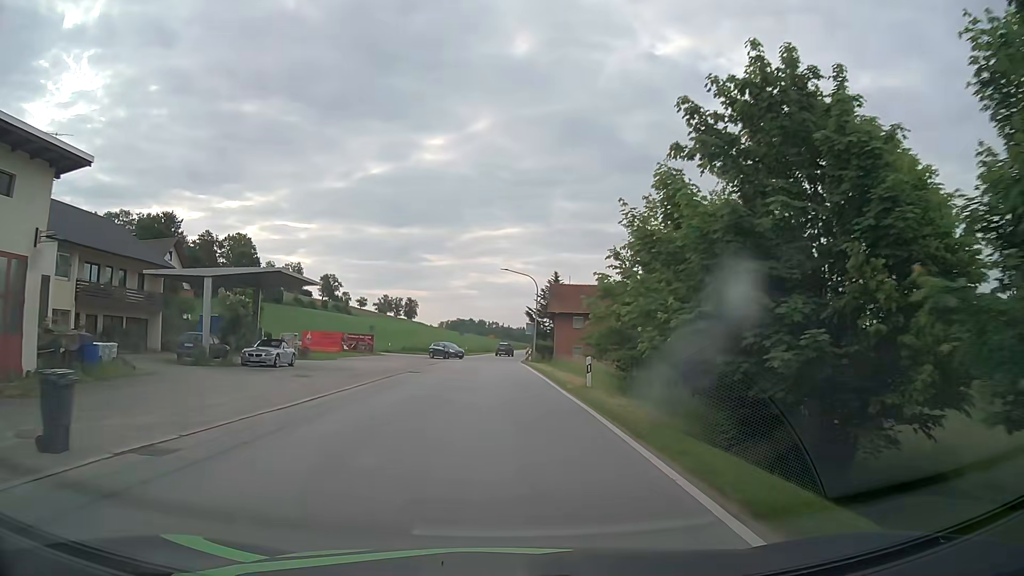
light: Day
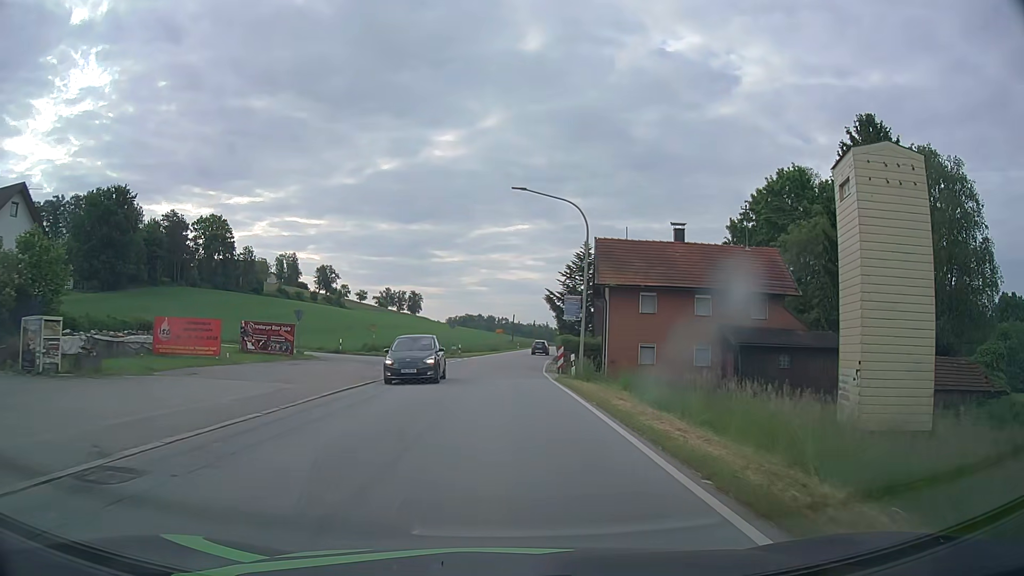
(-0.2, +26.9) m; -1°
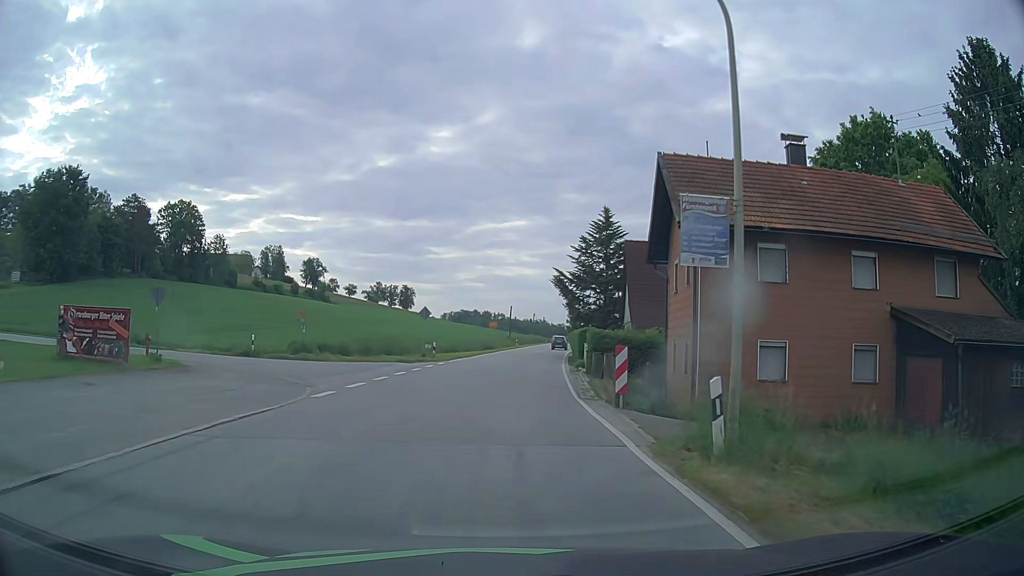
(+0.1, +17.2) m; +1°
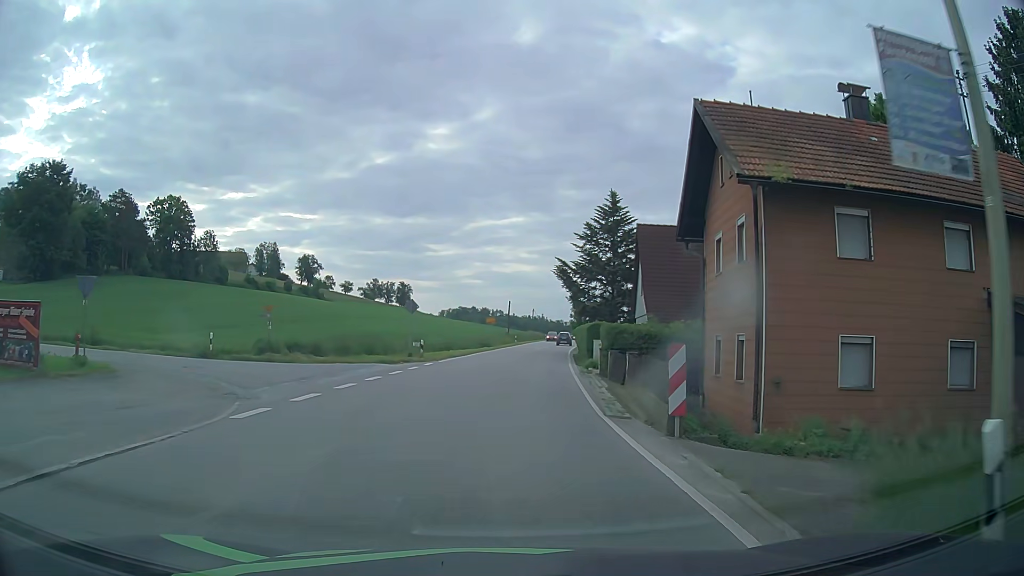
(0.0, +4.7) m; 0°
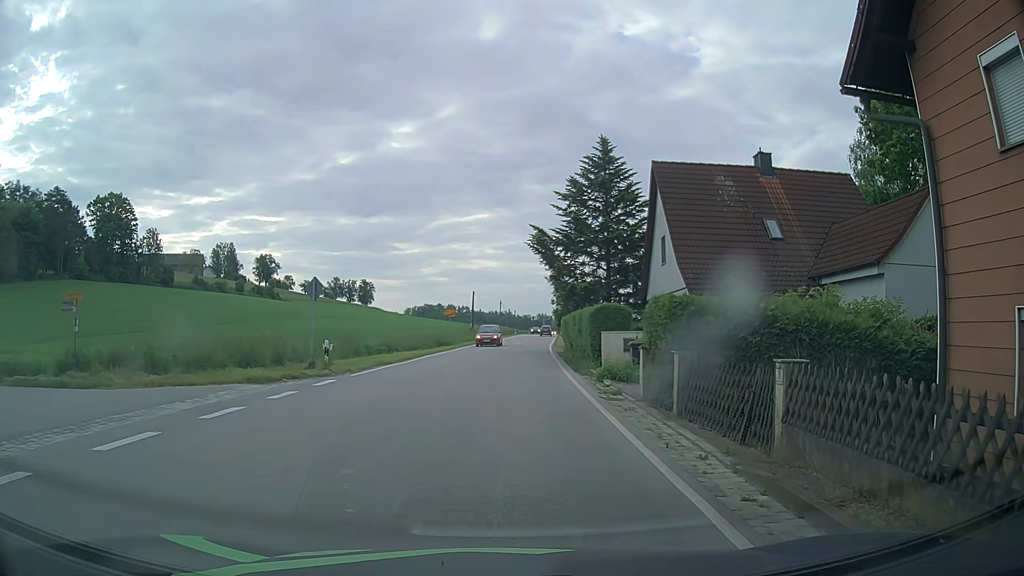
(+0.3, +12.1) m; +3°
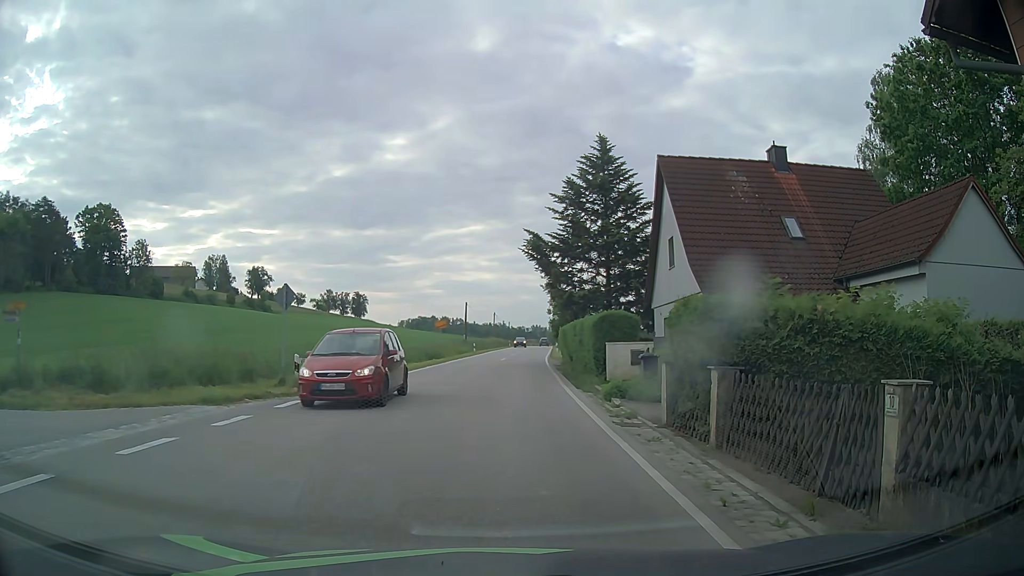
(0.0, +2.2) m; +2°
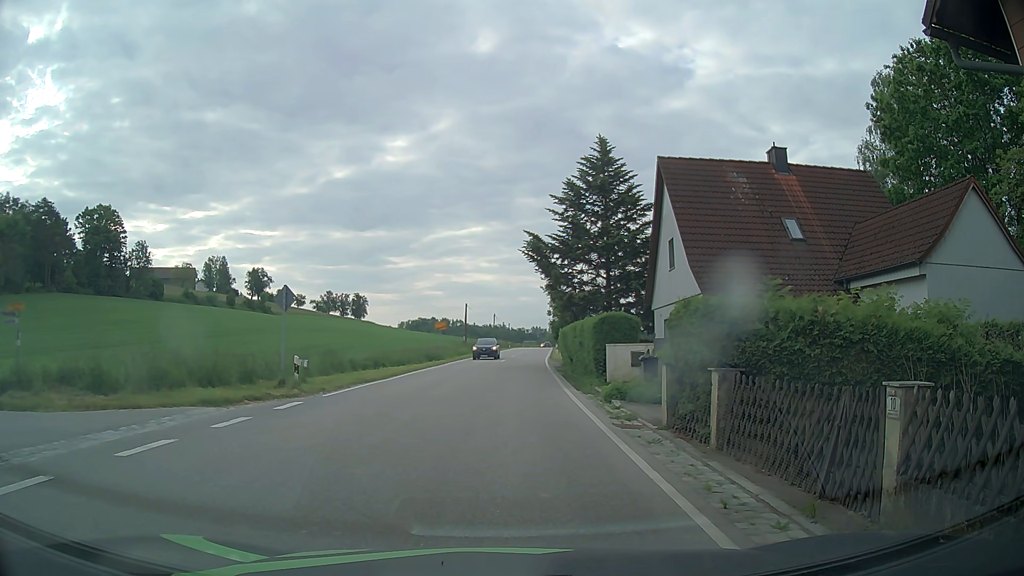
(0.0, +0.1) m; 0°
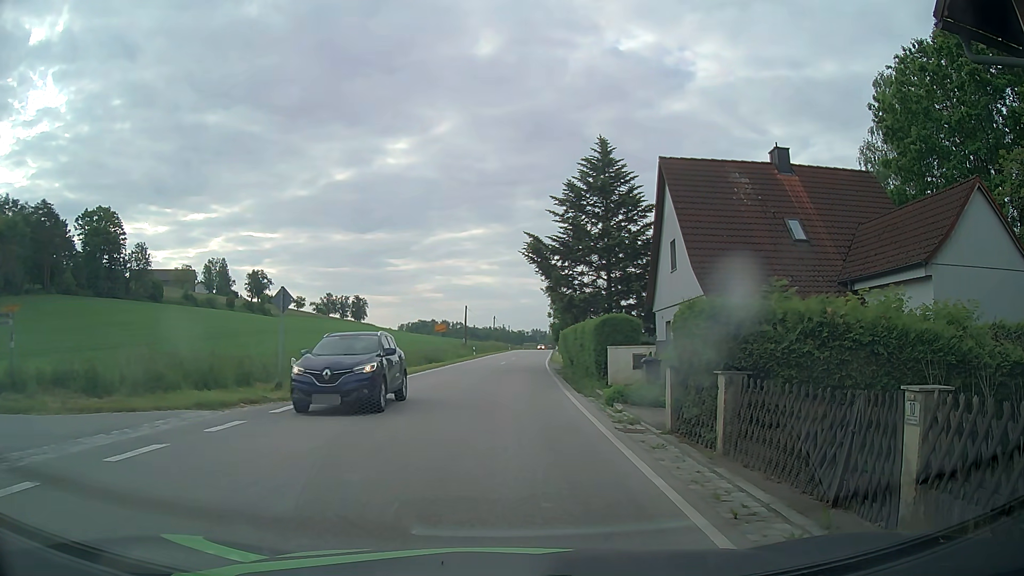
(0.0, +0.3) m; 0°
